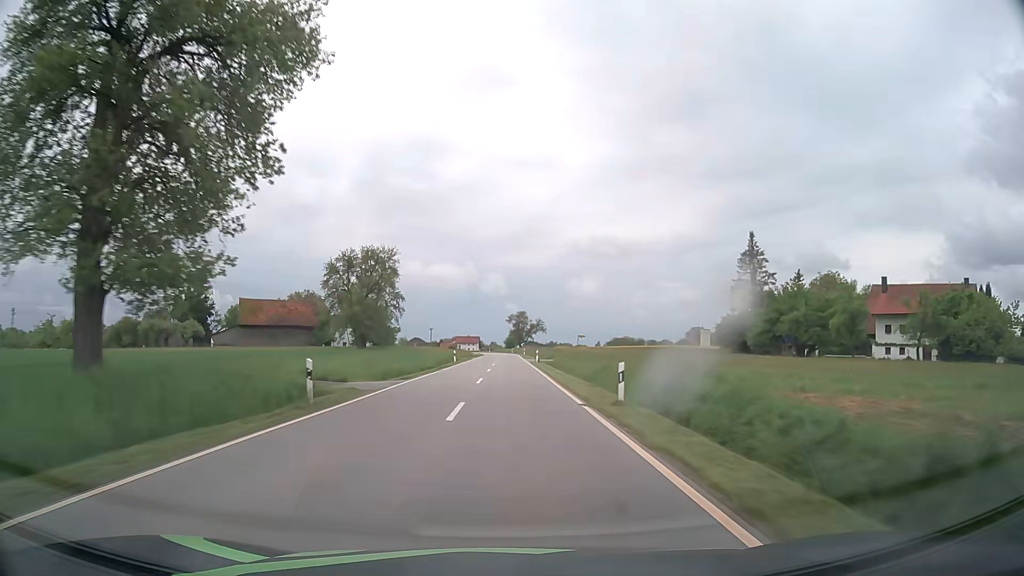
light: Day
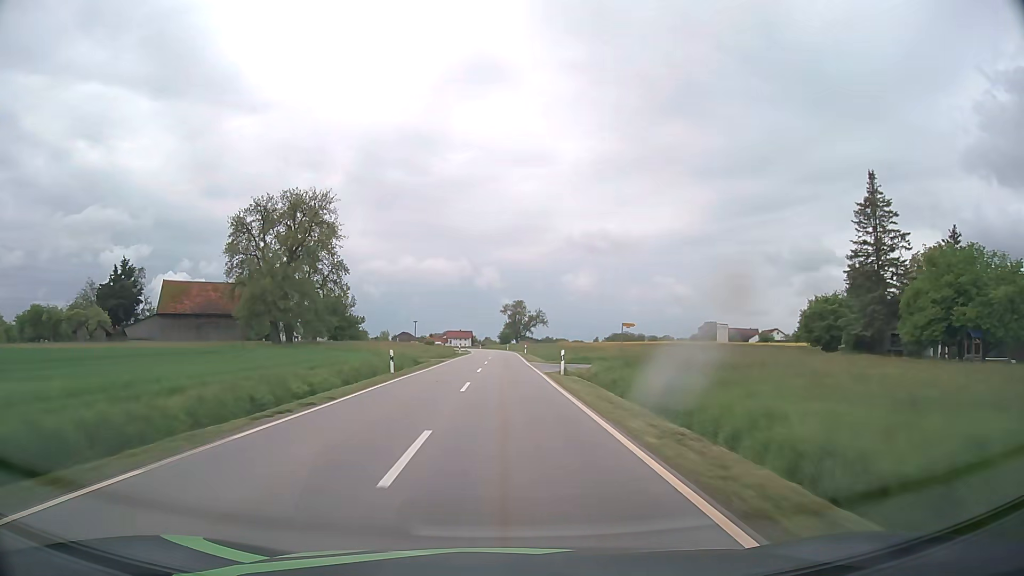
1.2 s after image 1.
(+0.1, +30.0) m; 0°
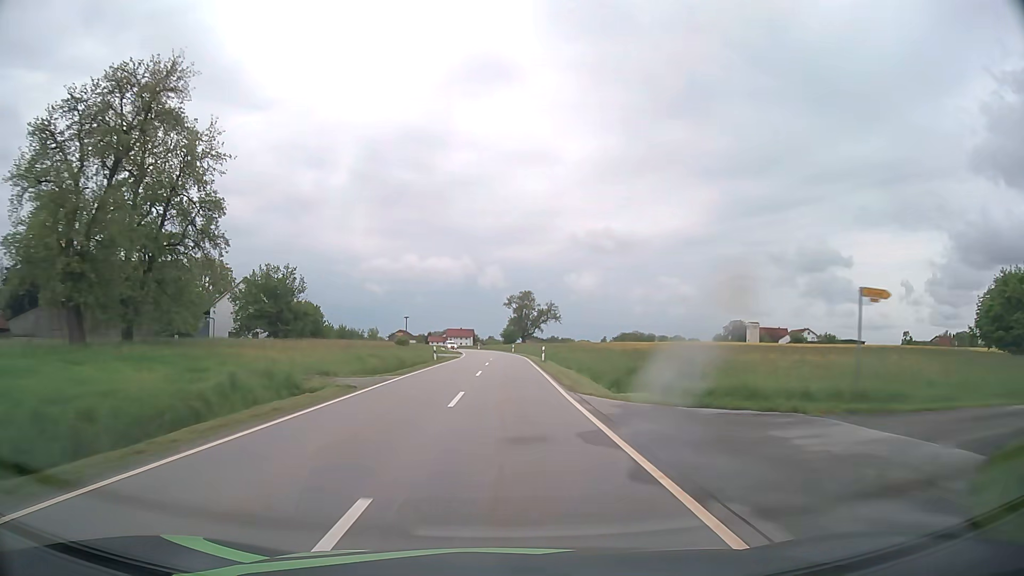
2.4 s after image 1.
(-0.1, +28.7) m; 0°
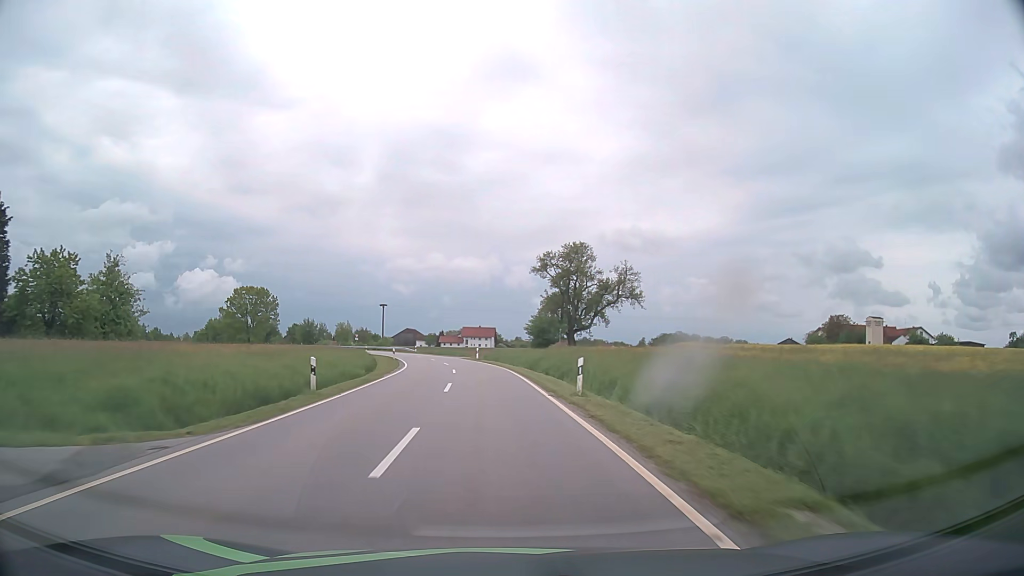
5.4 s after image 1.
(-0.2, +68.0) m; -2°
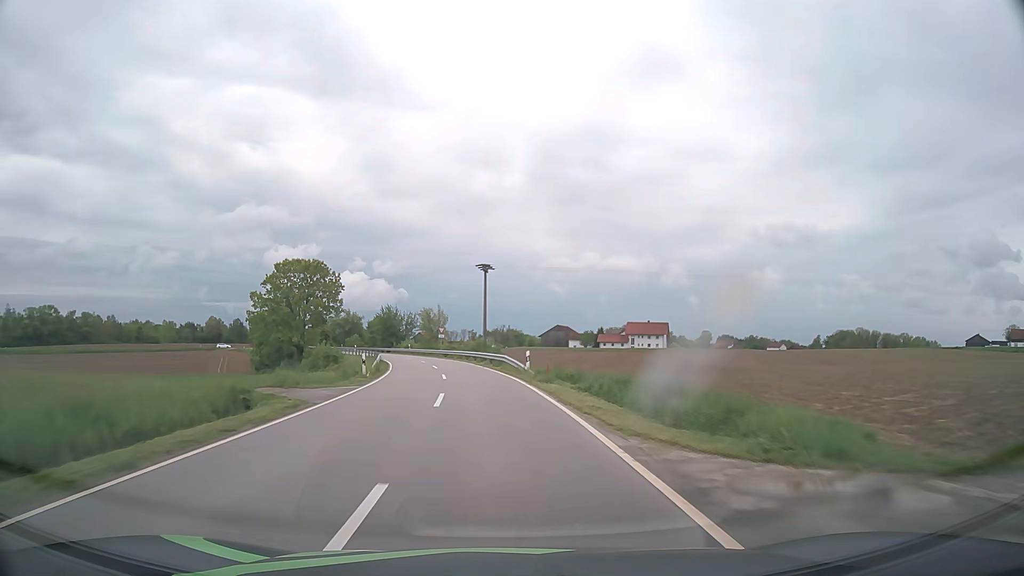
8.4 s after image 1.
(-6.5, +65.0) m; -13°
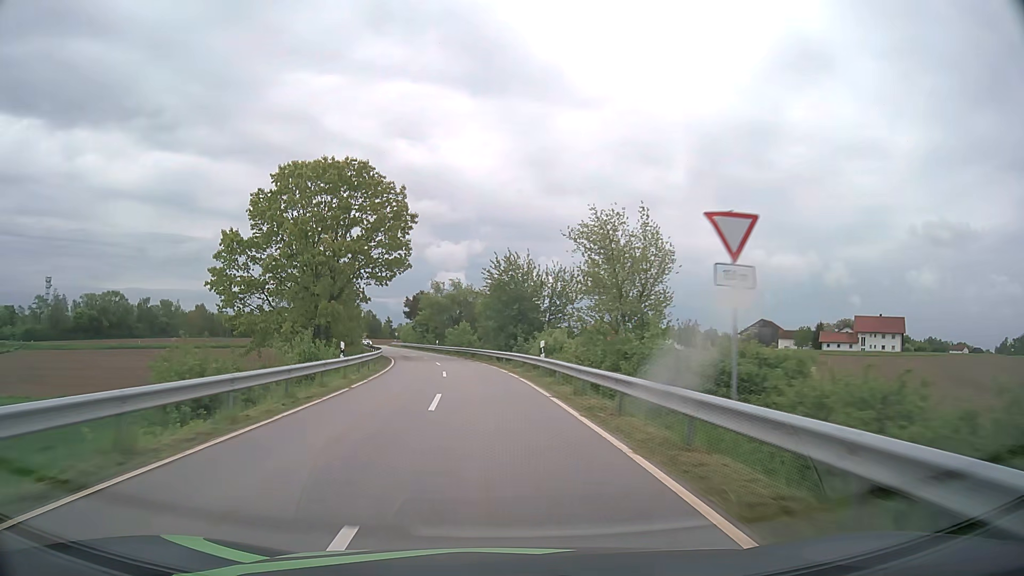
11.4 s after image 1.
(-7.6, +62.1) m; -14°
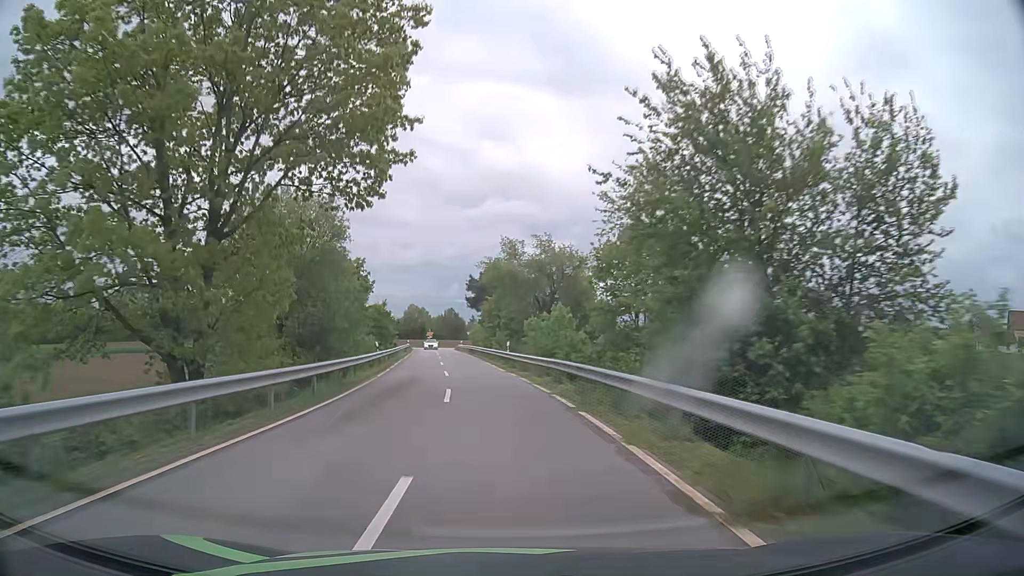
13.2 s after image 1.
(-2.3, +34.6) m; -8°
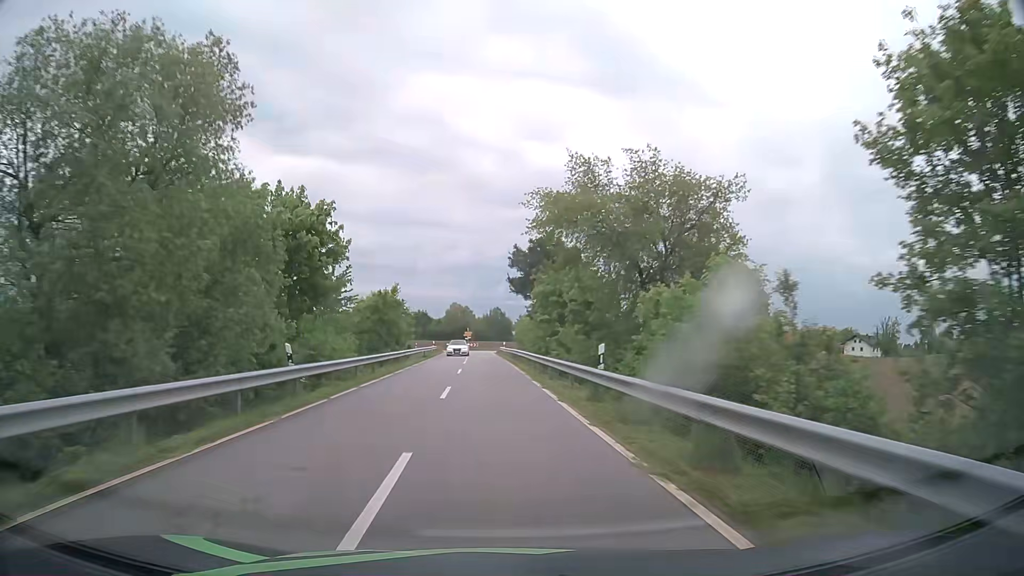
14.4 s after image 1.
(-0.9, +21.9) m; -4°
(0, +10) (0, +20) (-1, +30) (-1, +40) (-2, +50) (-3, +60) (-3, +70) (-4, +80) (-3, +90) (+2, +98) m
